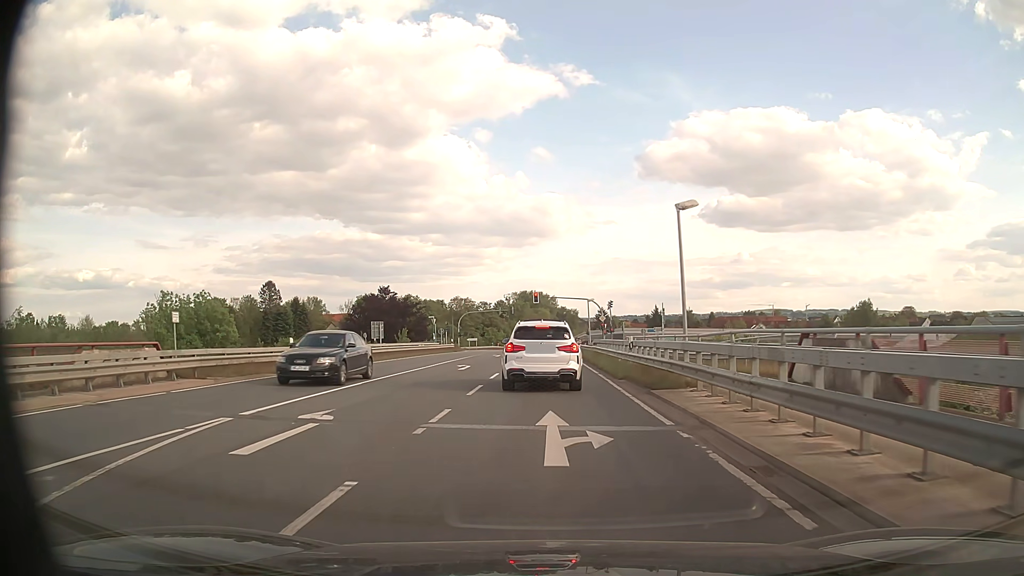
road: secondary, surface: asphalt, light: Day
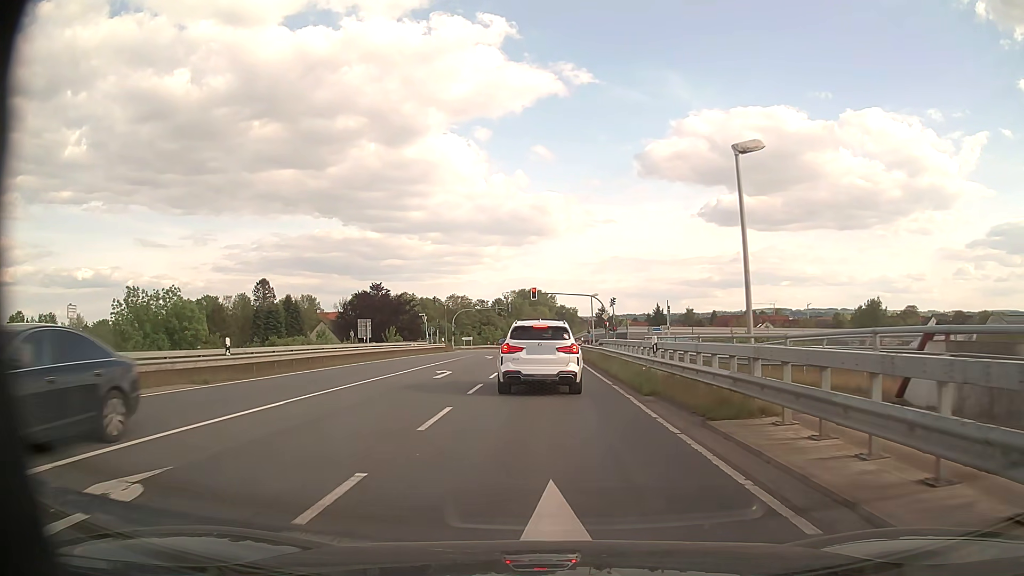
(0.0, +5.5) m; 0°
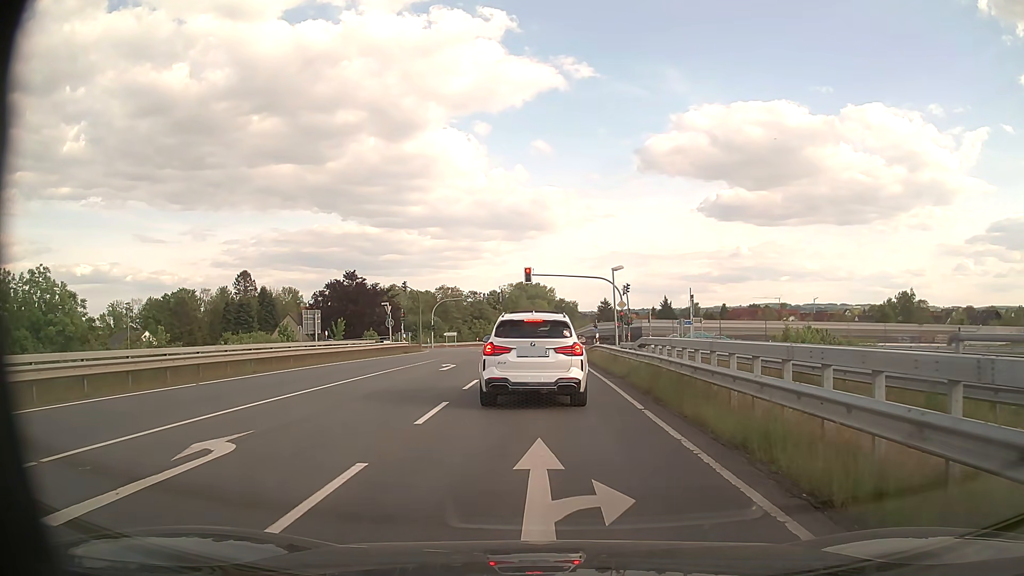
(0.0, +17.4) m; 0°
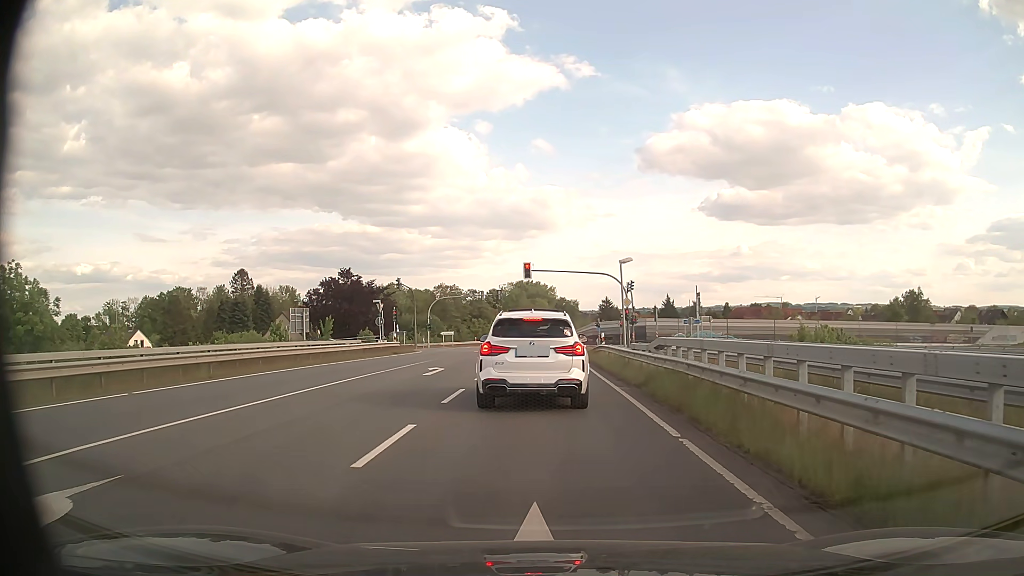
(0.0, +3.2) m; 0°
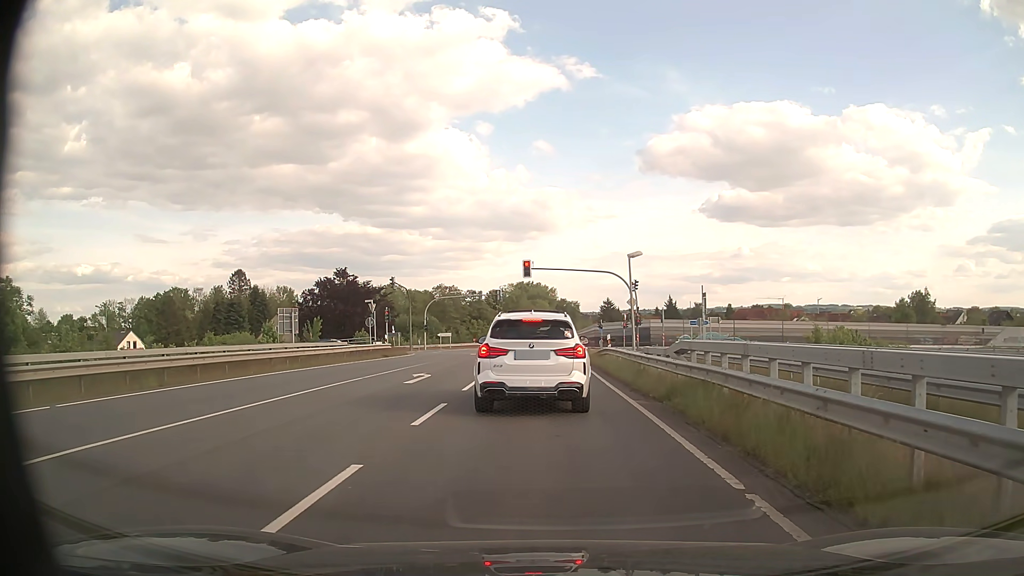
(0.0, +2.8) m; 0°
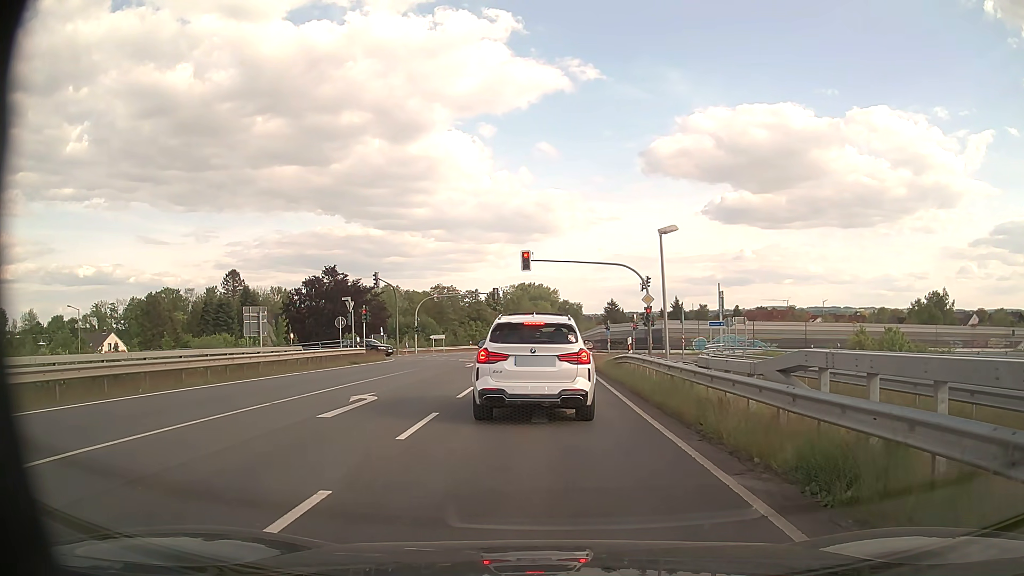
(0.0, +7.0) m; 0°
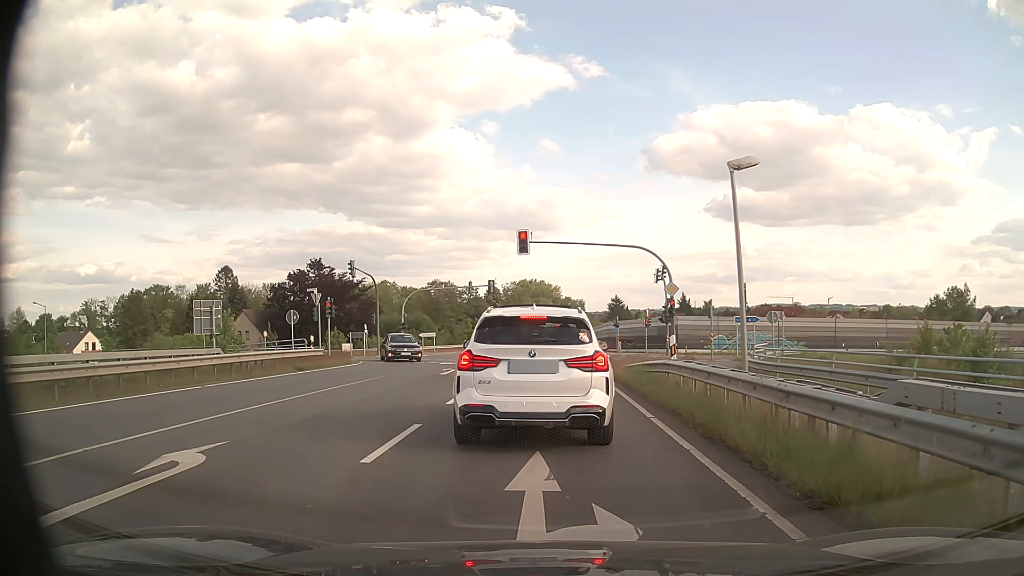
(0.0, +7.7) m; 0°
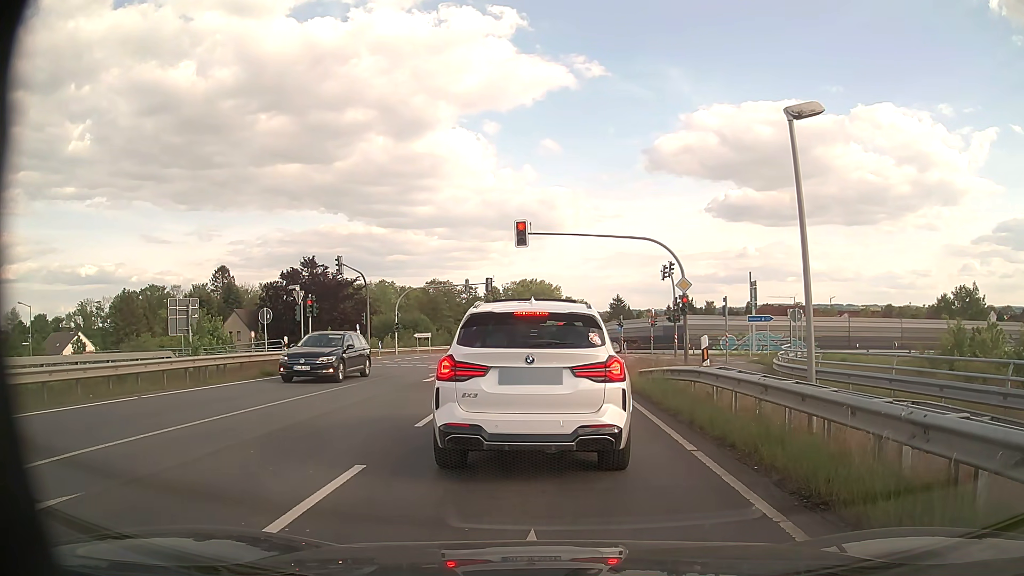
(0.0, +3.0) m; 0°
(0, +10) (0, +20) (+1, +30) (+5, +39) (+14, +44) (+23, +46) (+33, +47) (+43, +47) (+53, +47) (+63, +45) m
